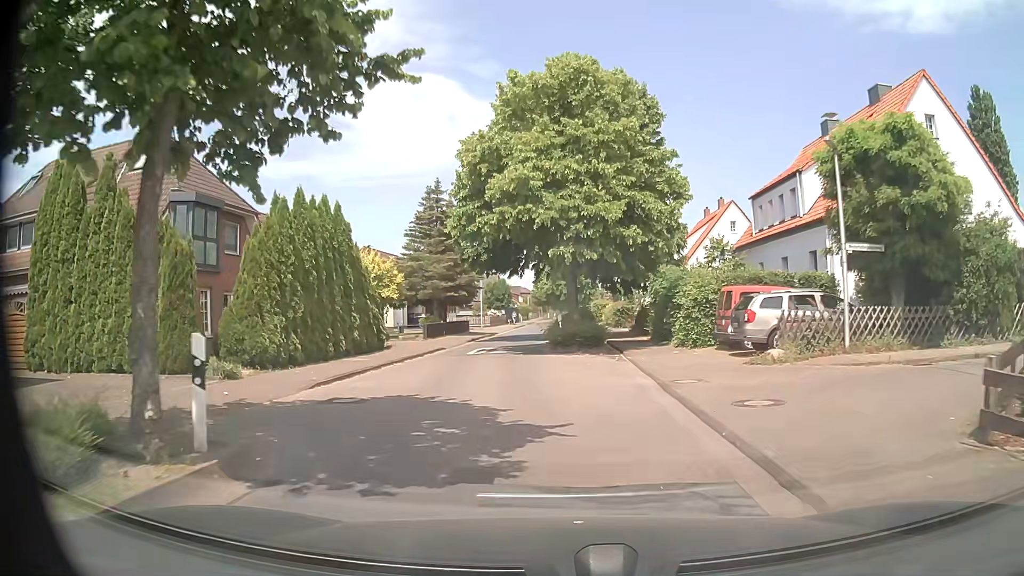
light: Day
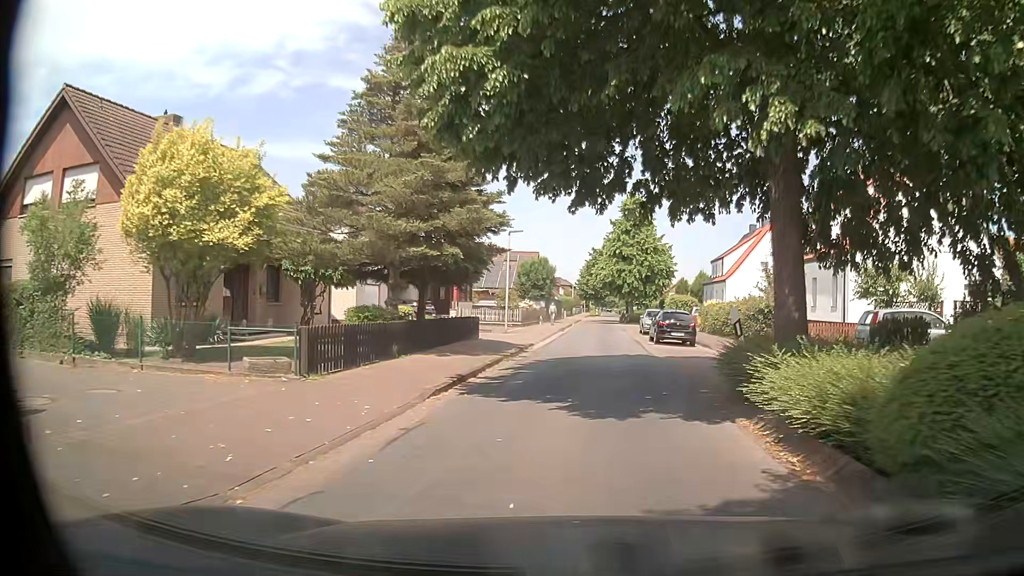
(-1.8, +23.7) m; -1°
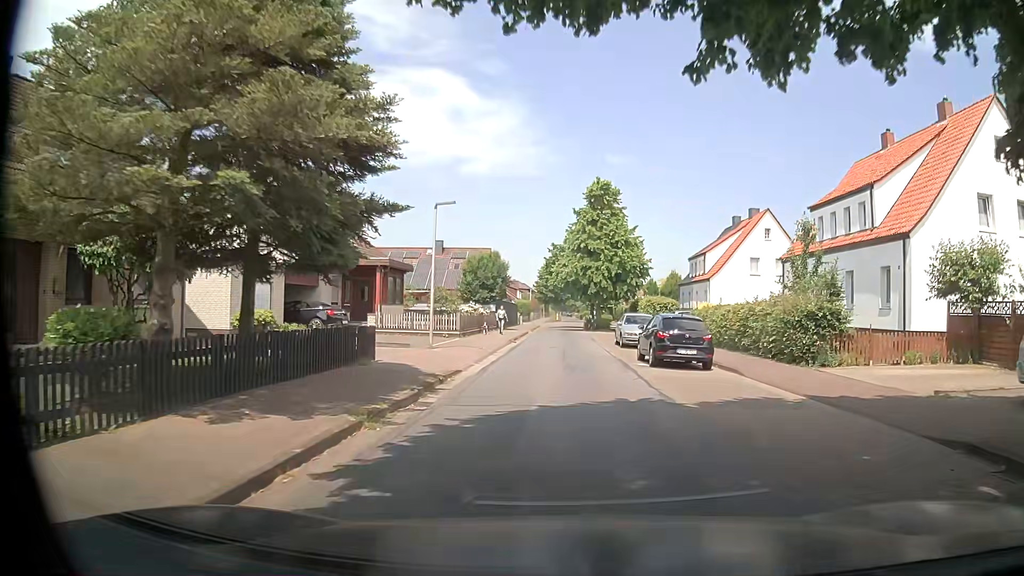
(+0.1, +9.6) m; +2°
(0, +10) (0, +20) (0, +30) (0, +40) (+1, +50) (+1, +60) (+1, +70) (+2, +80) (+3, +90) (+3, +100) m
